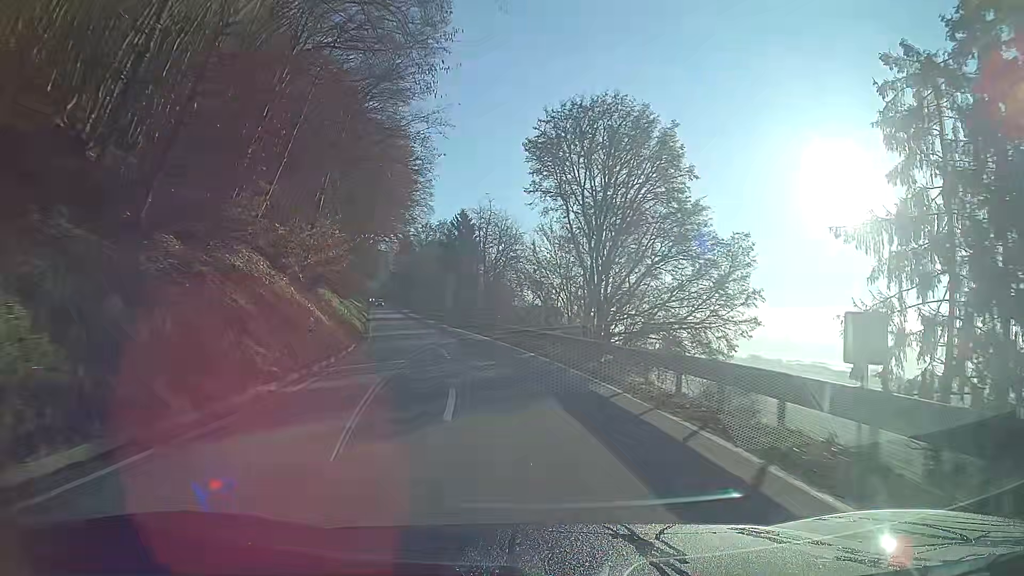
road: secondary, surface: asphalt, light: Day
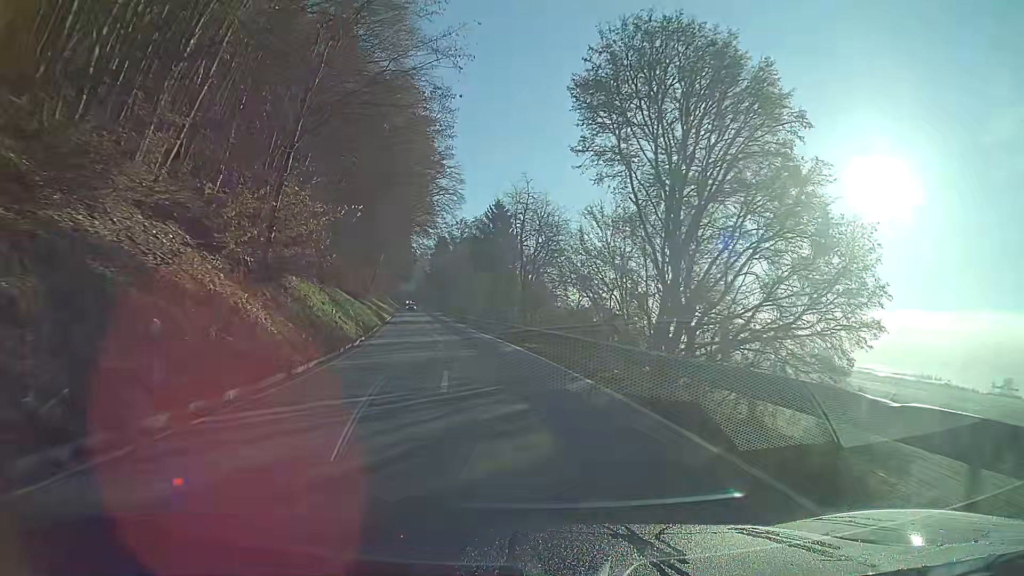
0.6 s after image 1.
(-0.3, +9.5) m; -4°
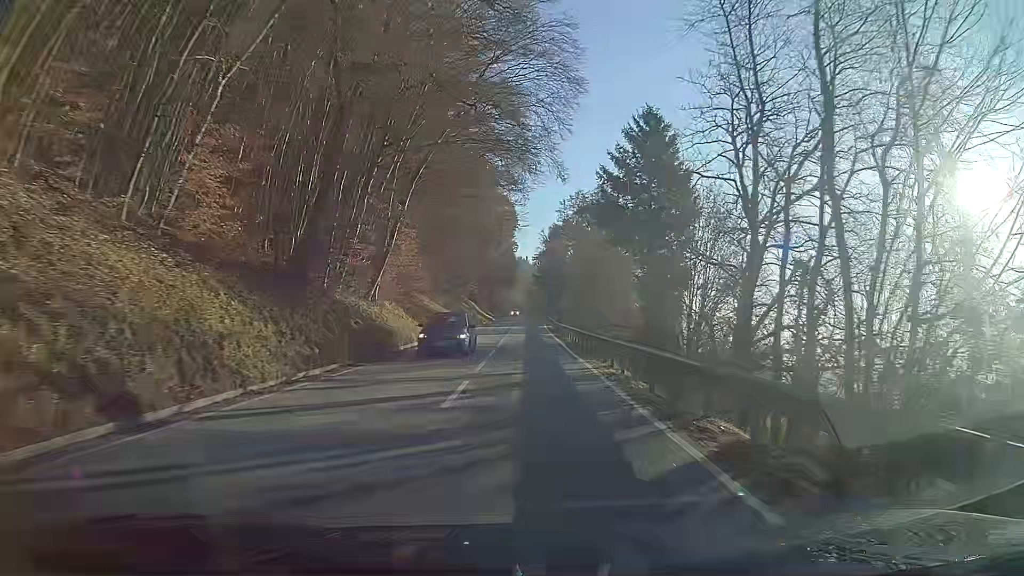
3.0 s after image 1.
(-3.4, +38.3) m; -8°
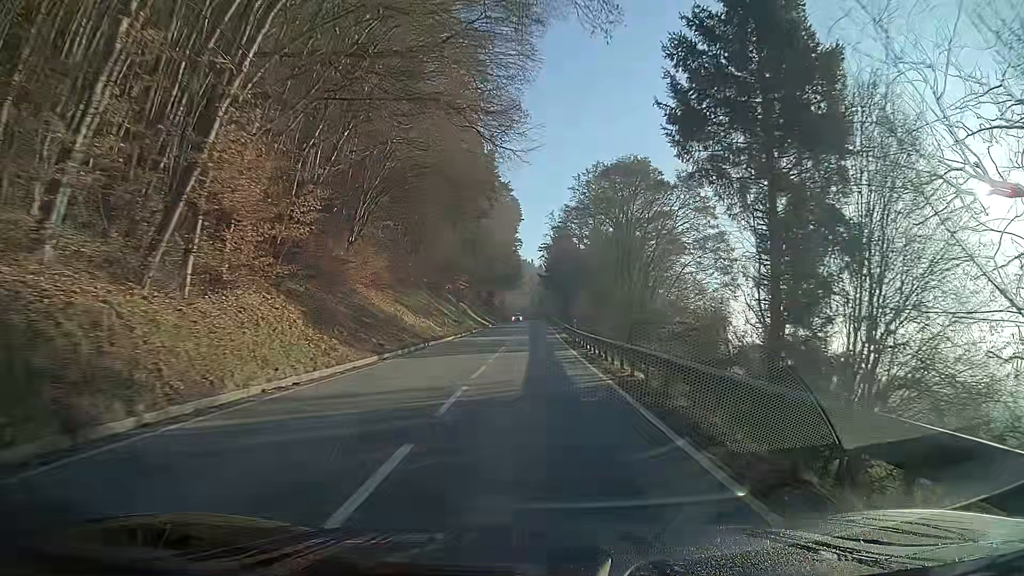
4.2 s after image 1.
(-0.2, +19.4) m; -1°
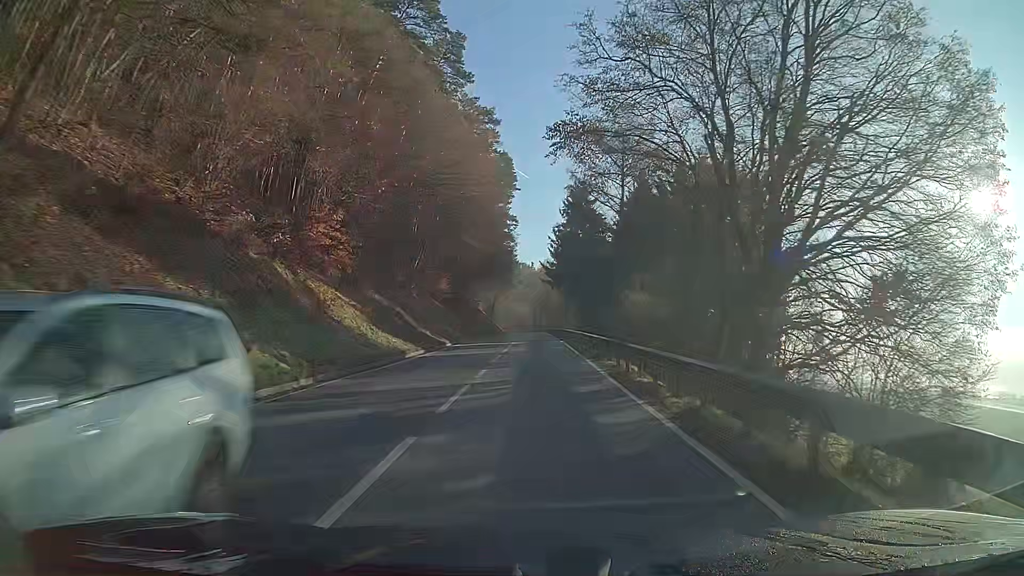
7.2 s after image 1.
(0.0, +48.6) m; 0°
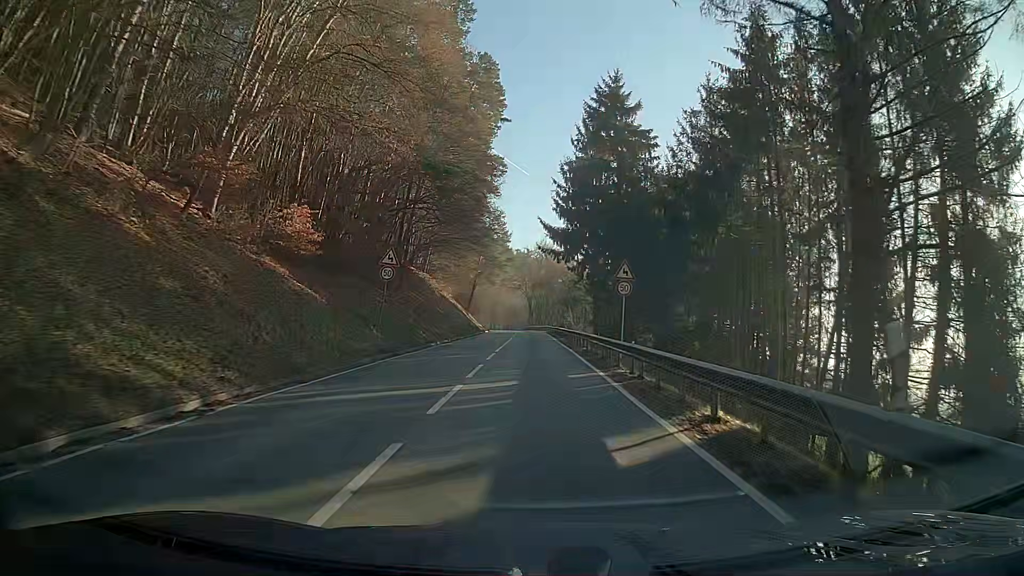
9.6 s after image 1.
(+0.1, +37.0) m; 0°
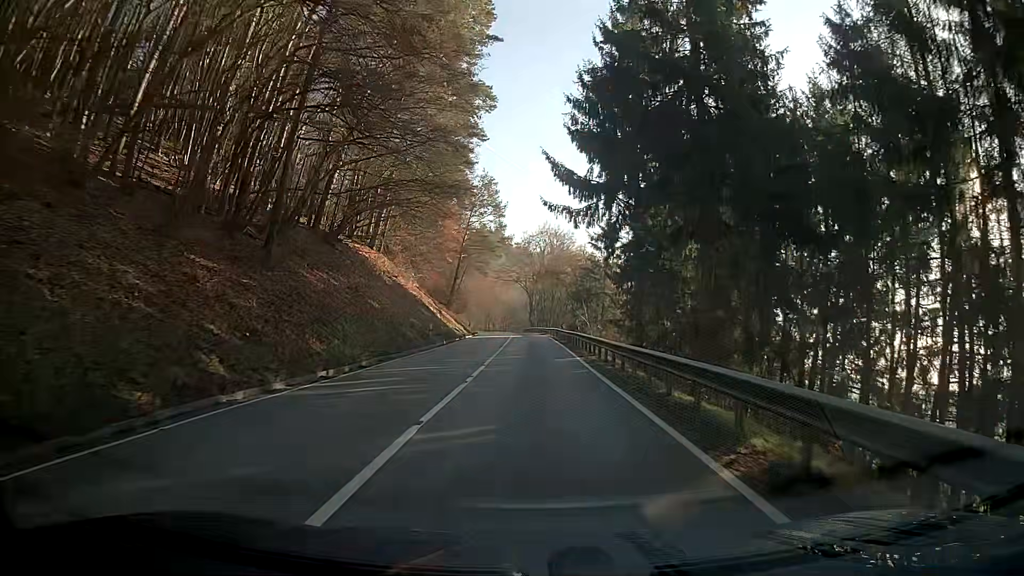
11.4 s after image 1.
(0.0, +23.0) m; 0°
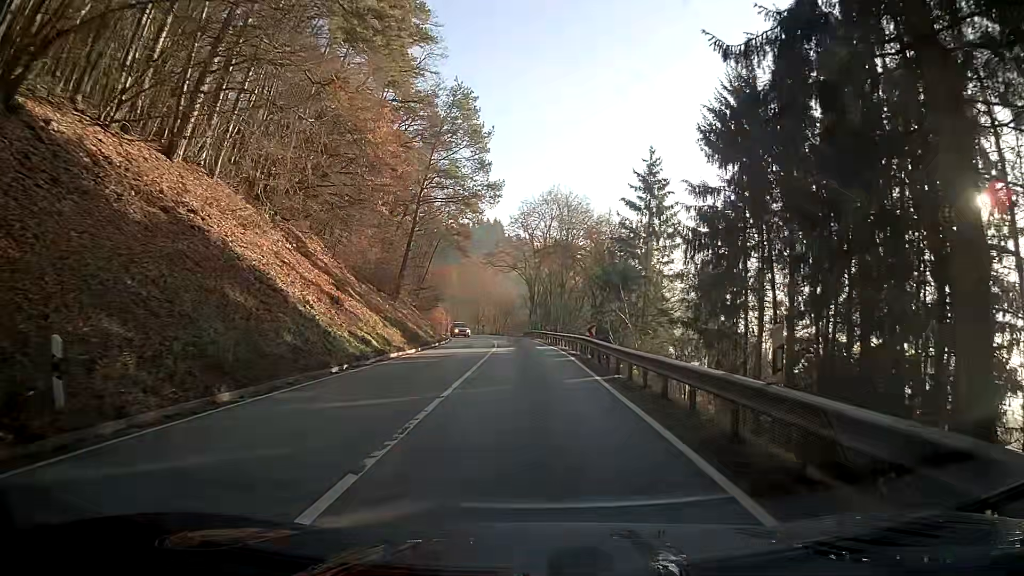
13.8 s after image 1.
(-0.1, +28.3) m; -1°
